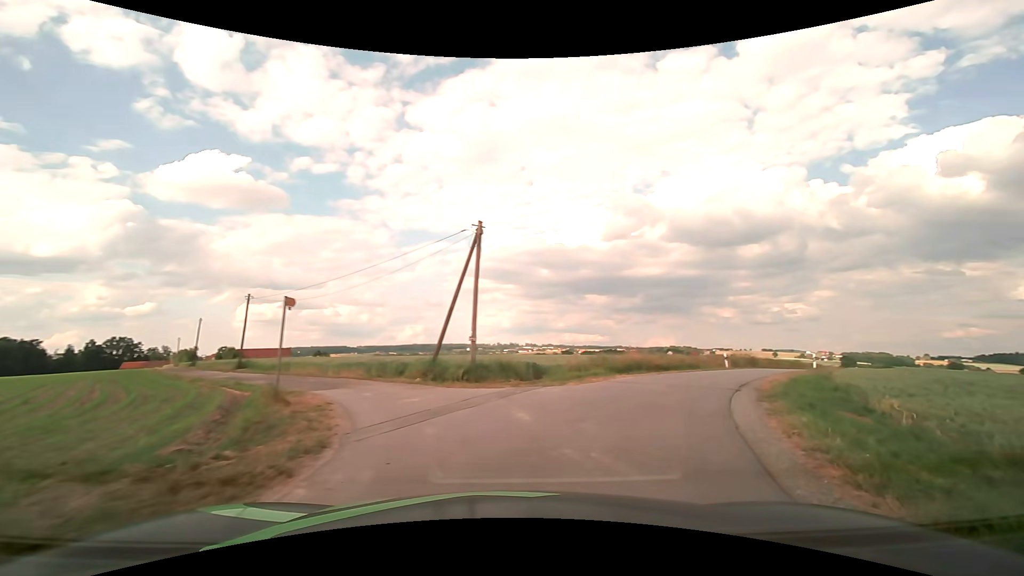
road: unclassified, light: Day
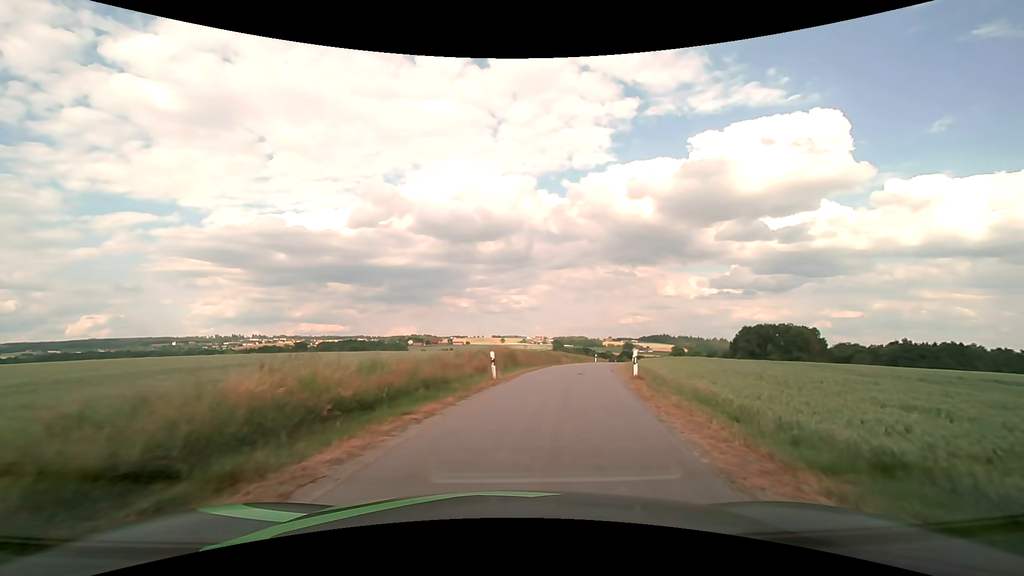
(+5.4, +16.9) m; +29°
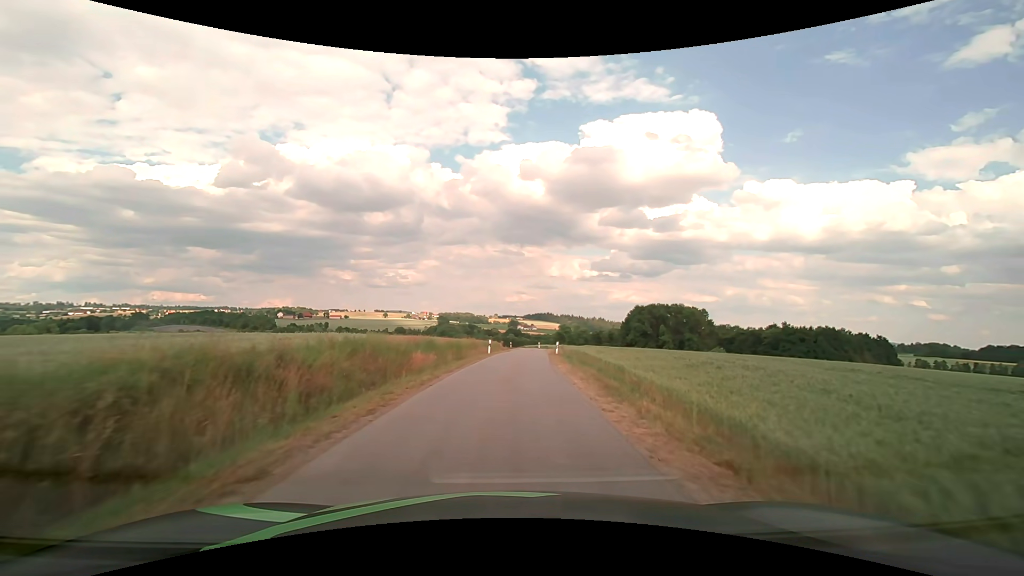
(+5.1, +31.9) m; +14°
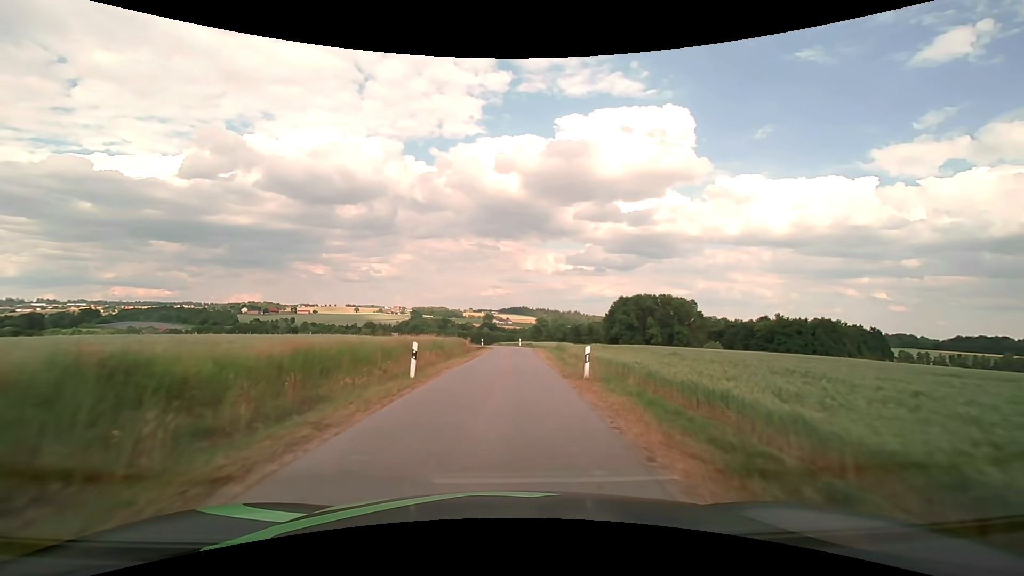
(+0.6, +22.0) m; +3°
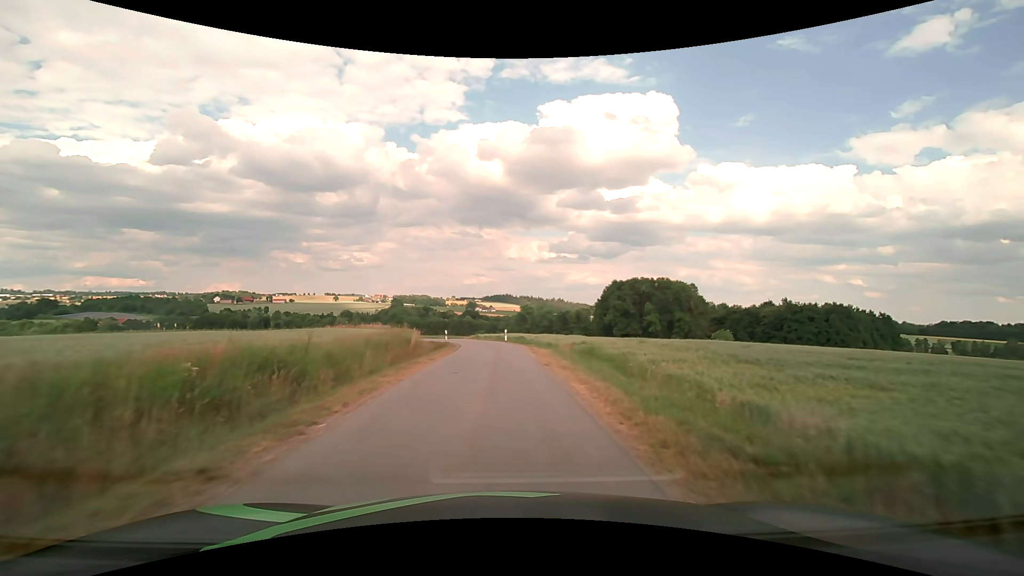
(+0.4, +22.8) m; +2°
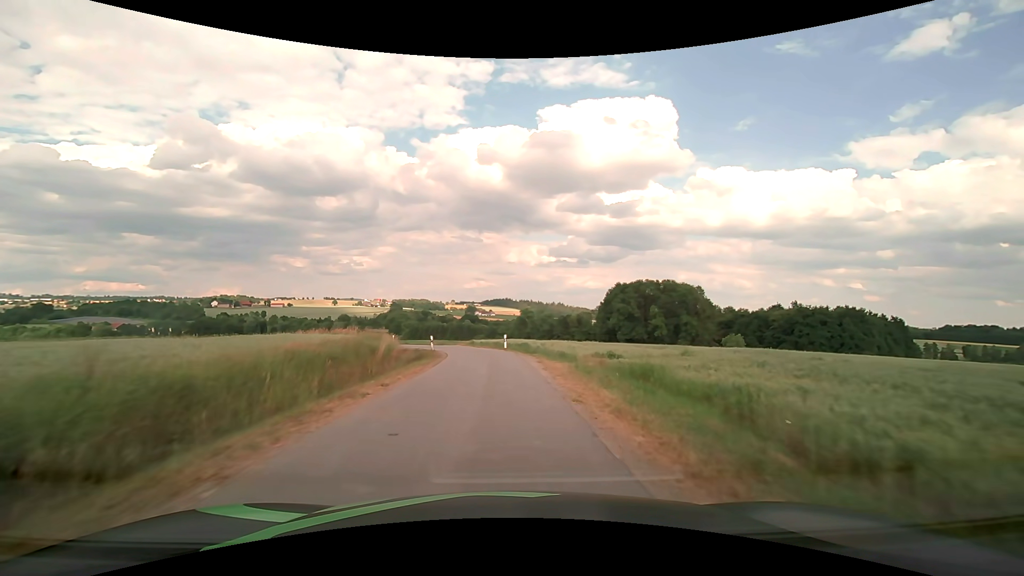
(0.0, +7.4) m; 0°
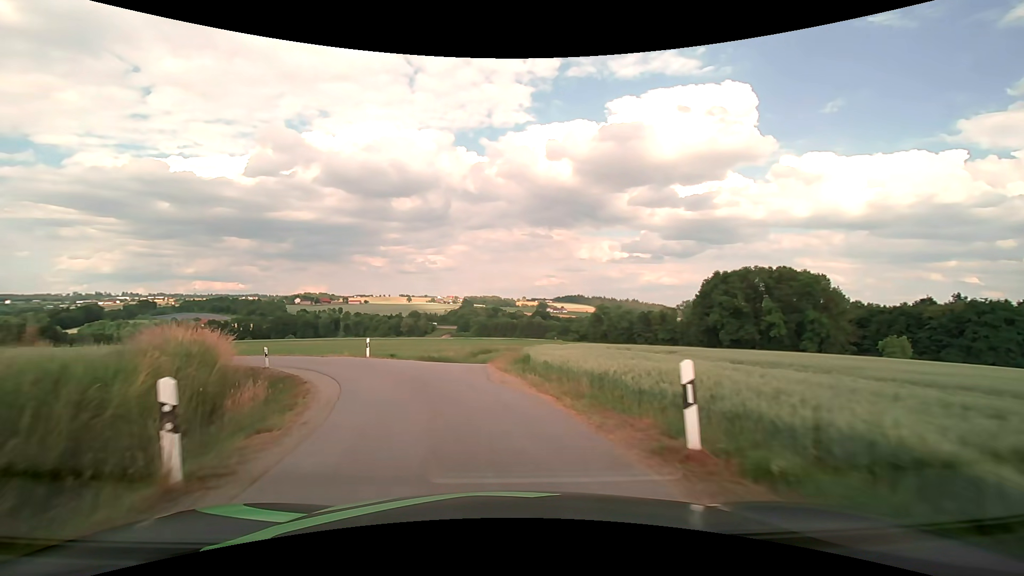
(-0.9, +28.3) m; -8°
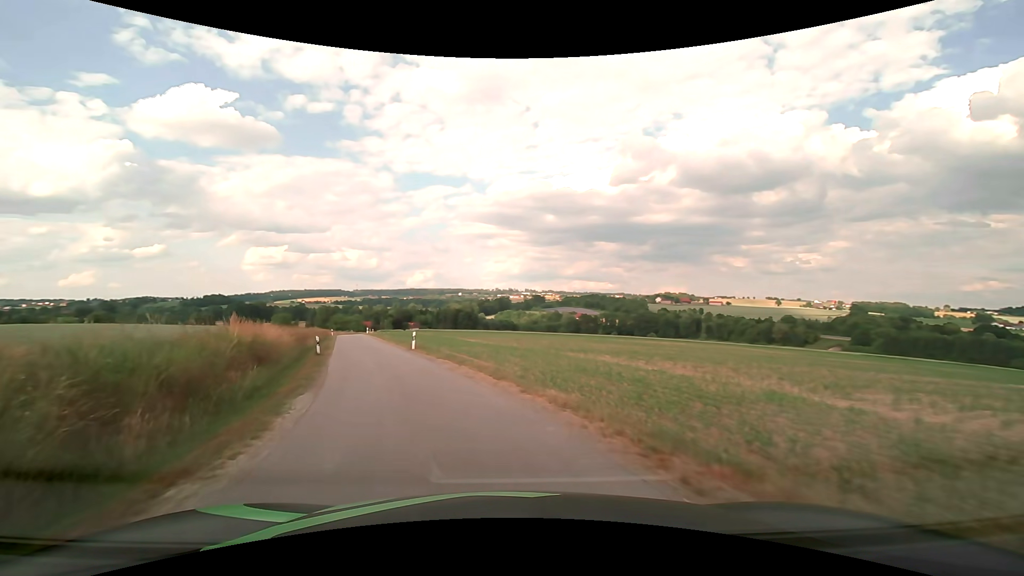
(-8.1, +24.6) m; -39°
(-1, +10) (-5, +19) (-8, +29) (-11, +38) (-14, +48) (-18, +57) (-21, +67) (-24, +76) (-27, +86) (-30, +95) m
